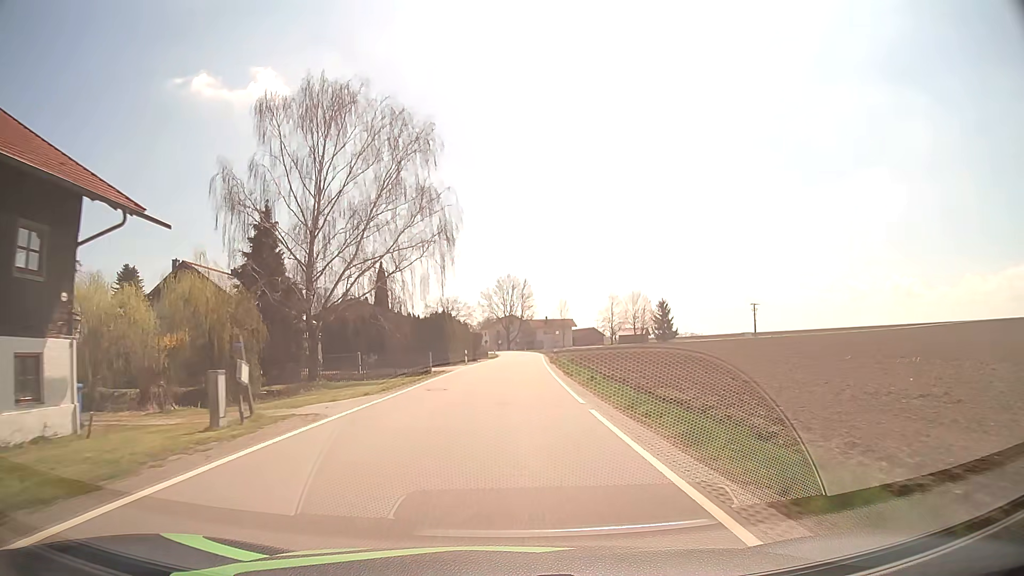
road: tertiary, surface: asphalt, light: Day
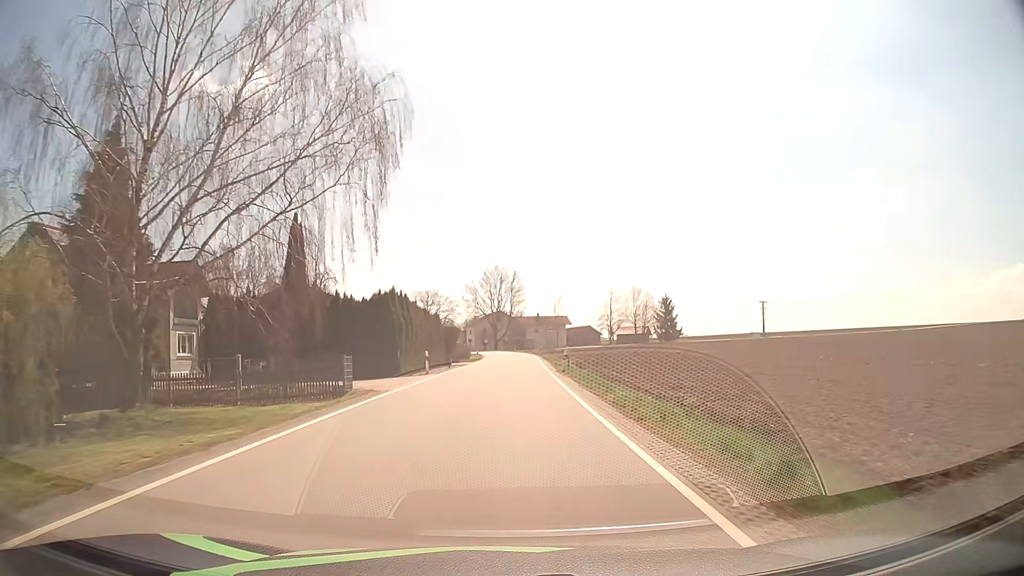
(+0.2, +17.9) m; +1°
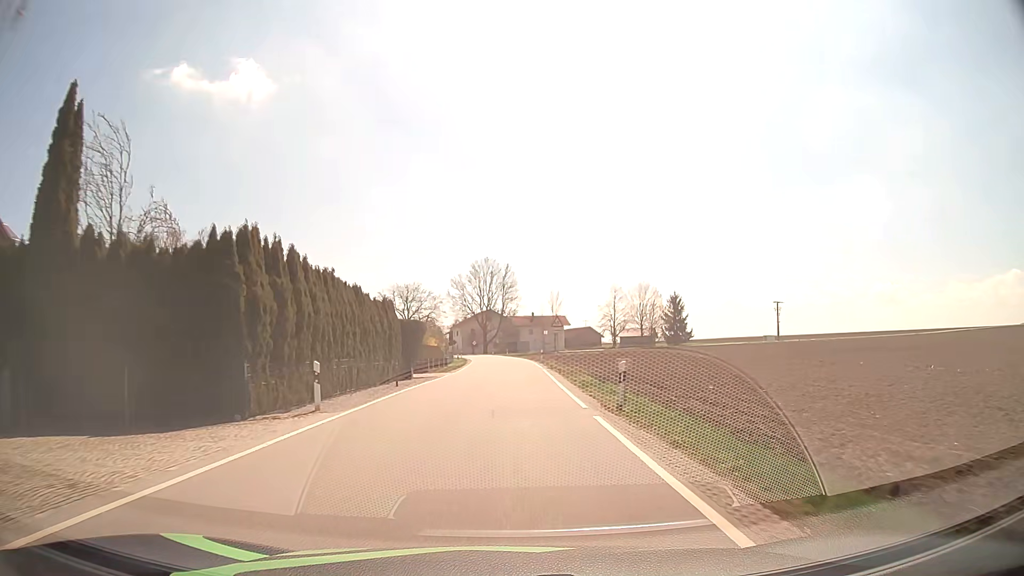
(+0.1, +17.7) m; +1°
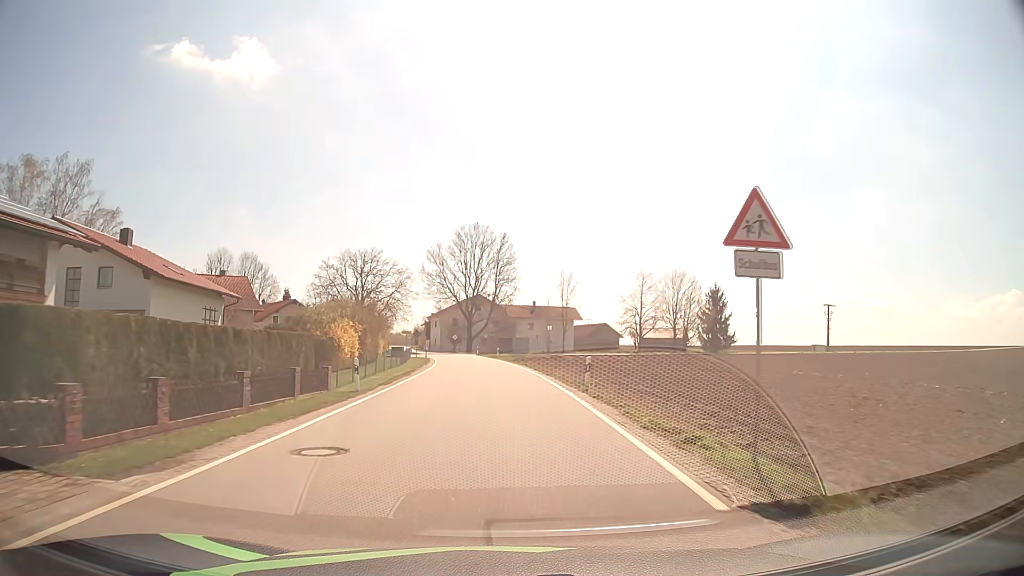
(+0.2, +35.0) m; 0°
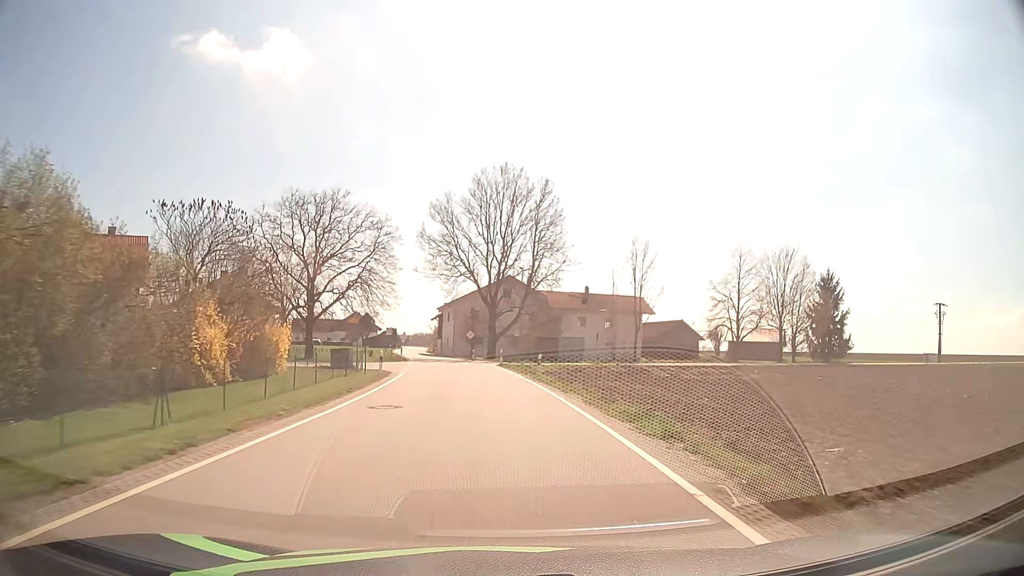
(-0.6, +34.3) m; -3°
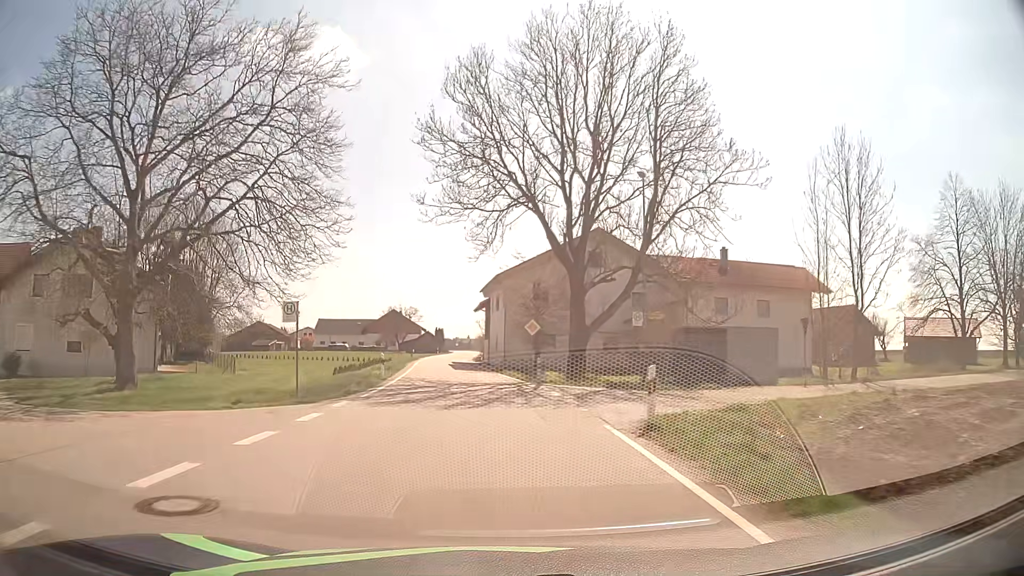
(-1.4, +33.7) m; -5°
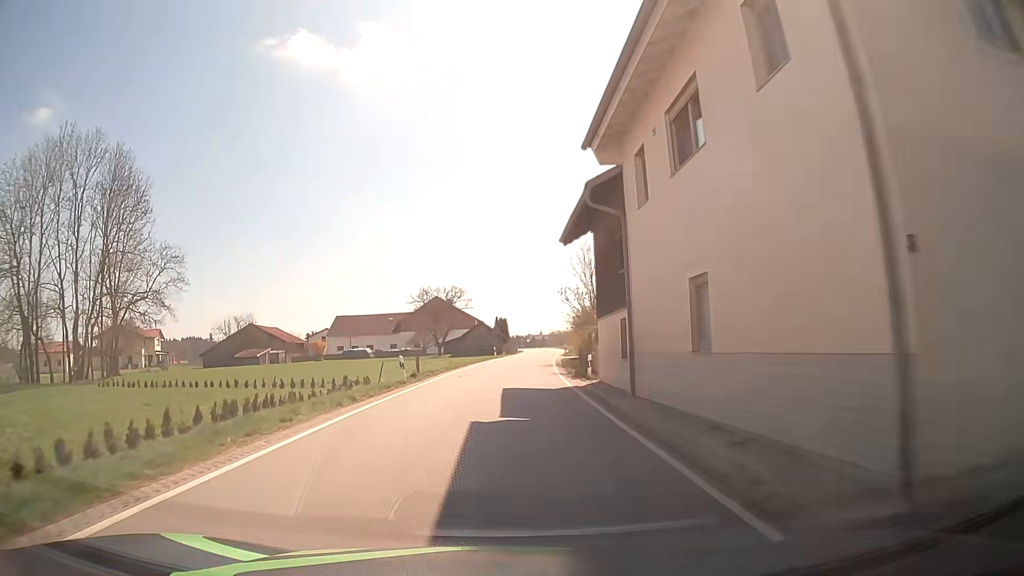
(-2.6, +42.0) m; -6°
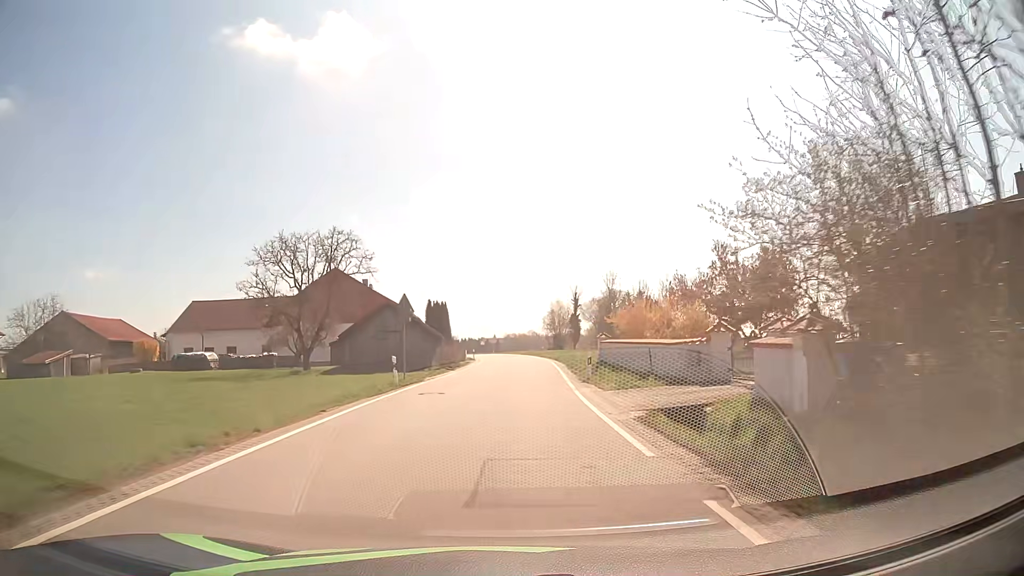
(+1.0, +40.9) m; +4°
(0, +10) (0, +20) (+1, +30) (+1, +40) (+1, +50) (+1, +60) (+1, +70) (0, +80) (-1, +90) (-3, +100) m
